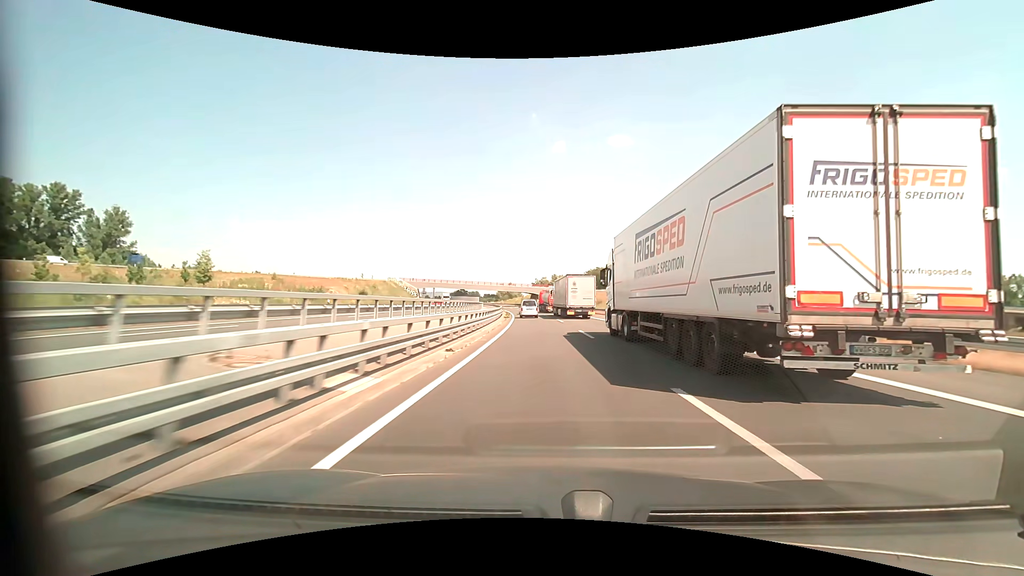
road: motorway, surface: asphalt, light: Day
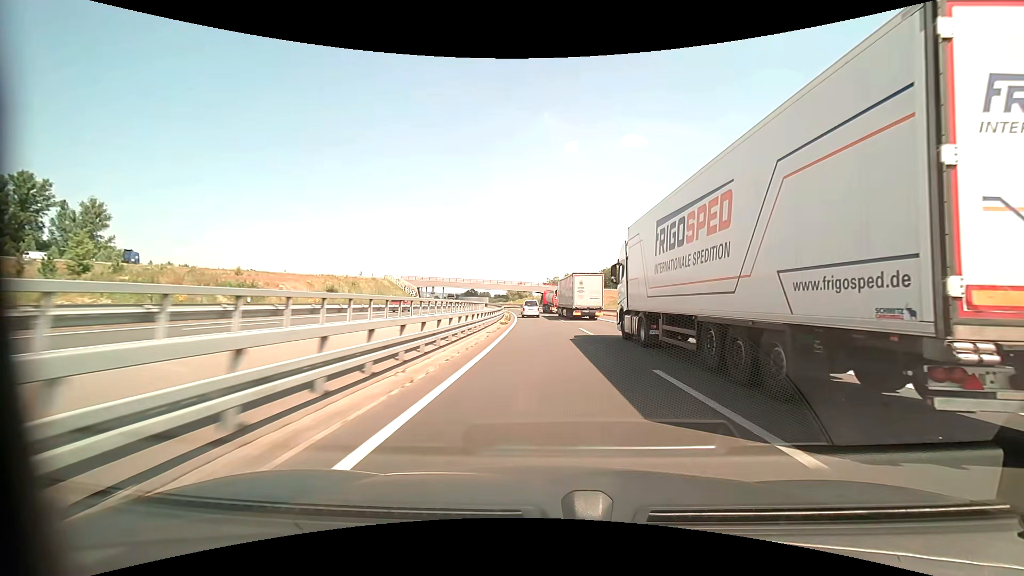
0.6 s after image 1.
(-0.2, +15.6) m; -1°
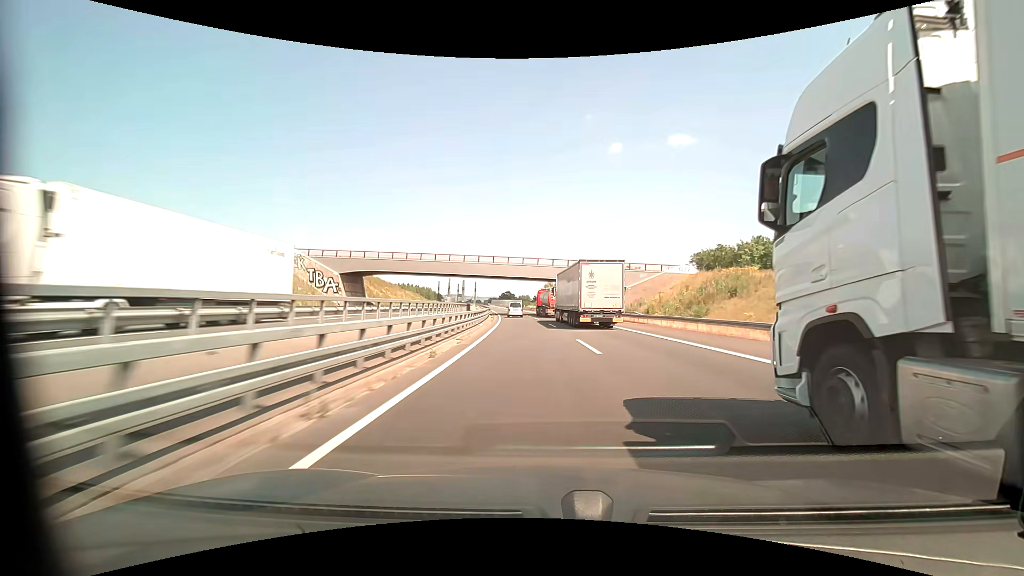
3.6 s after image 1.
(-3.3, +79.7) m; -5°
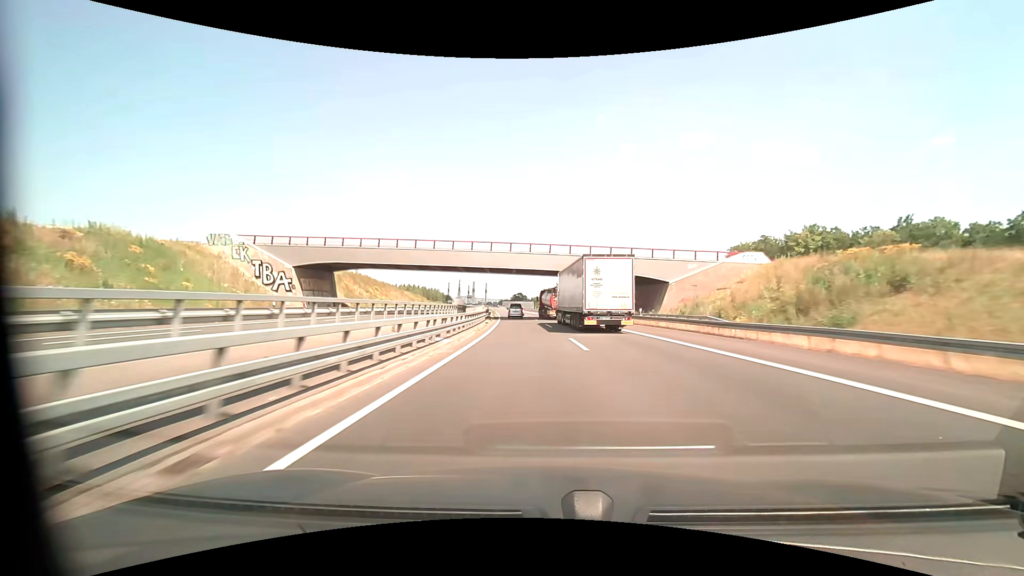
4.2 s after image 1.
(-0.3, +16.6) m; -2°
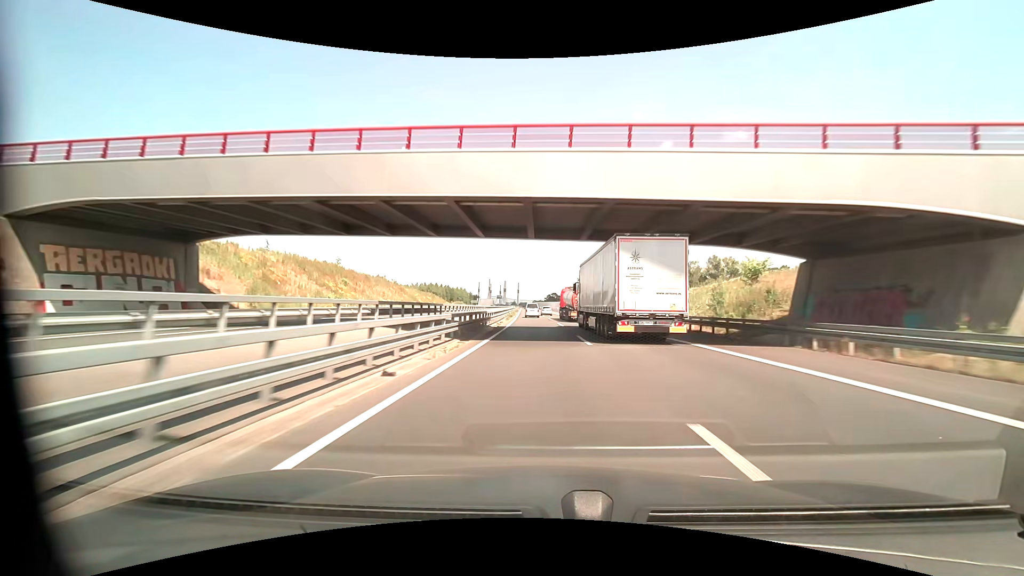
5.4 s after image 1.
(-0.9, +33.6) m; -4°
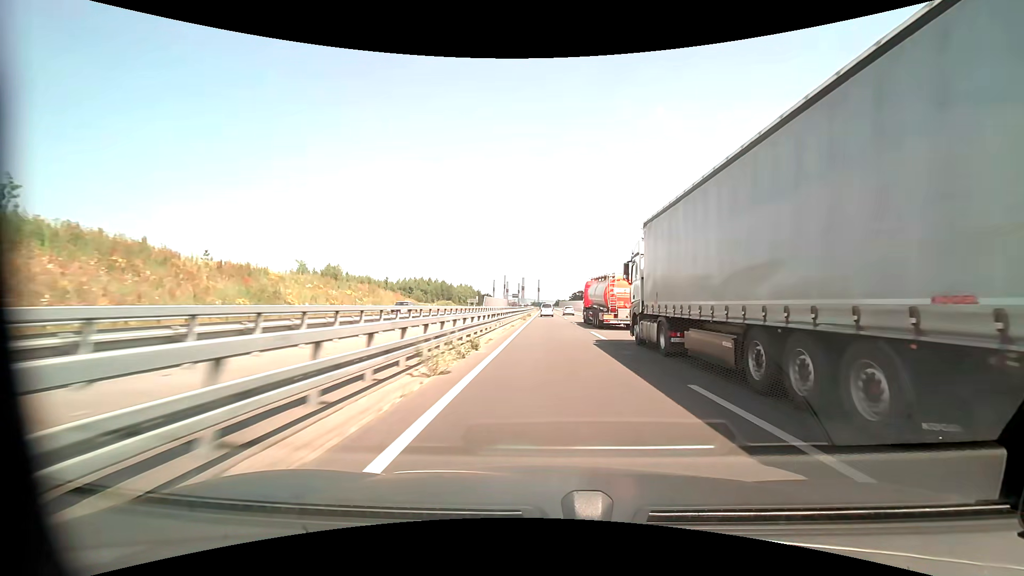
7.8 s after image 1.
(-2.6, +68.8) m; -3°
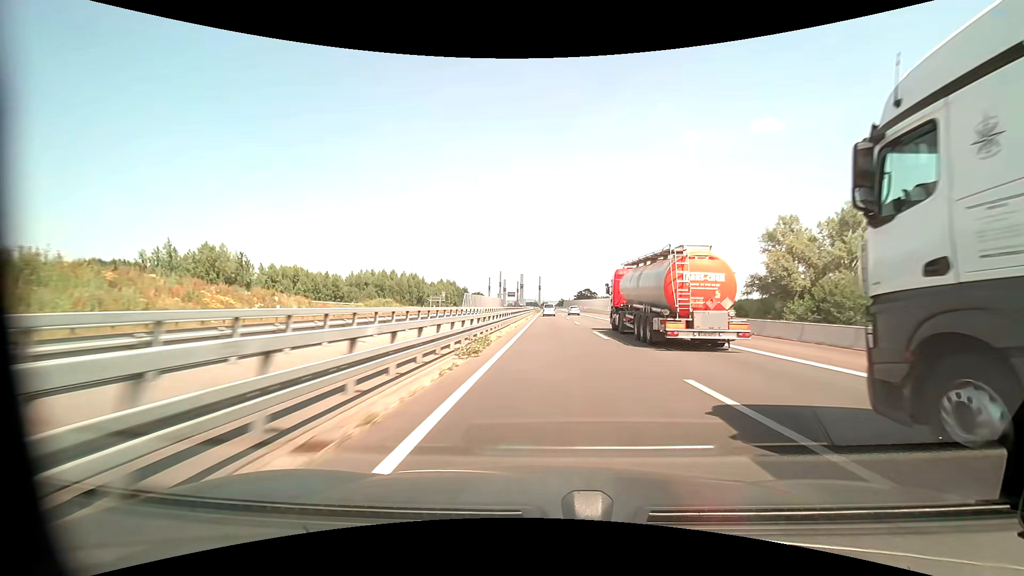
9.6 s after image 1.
(0.0, +53.3) m; 0°
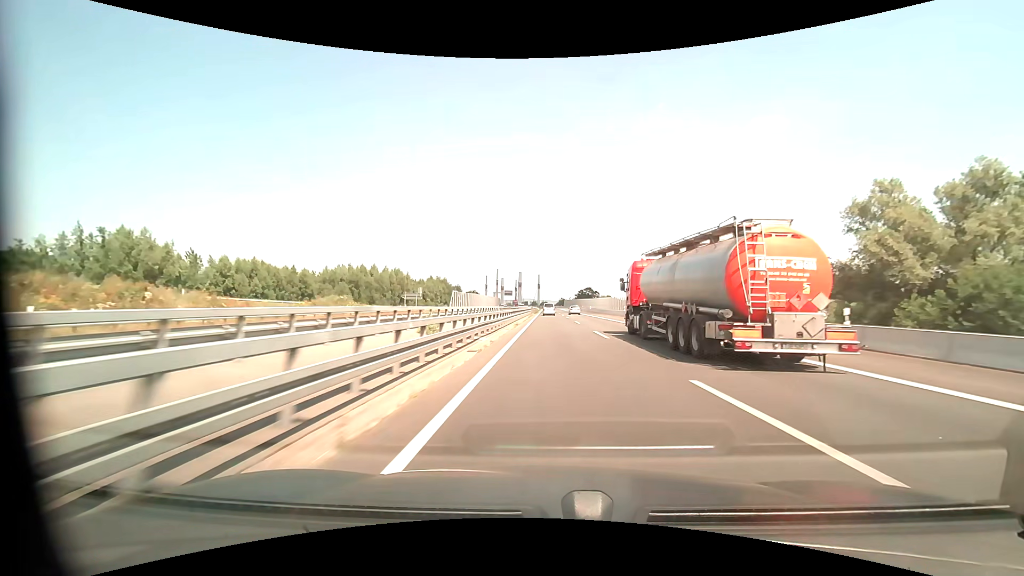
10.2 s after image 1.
(0.0, +18.1) m; 0°
(0, +10) (0, +20) (0, +30) (0, +40) (0, +50) (+1, +60) (+1, +70) (+1, +80) (+1, +90) (+1, +100) m
